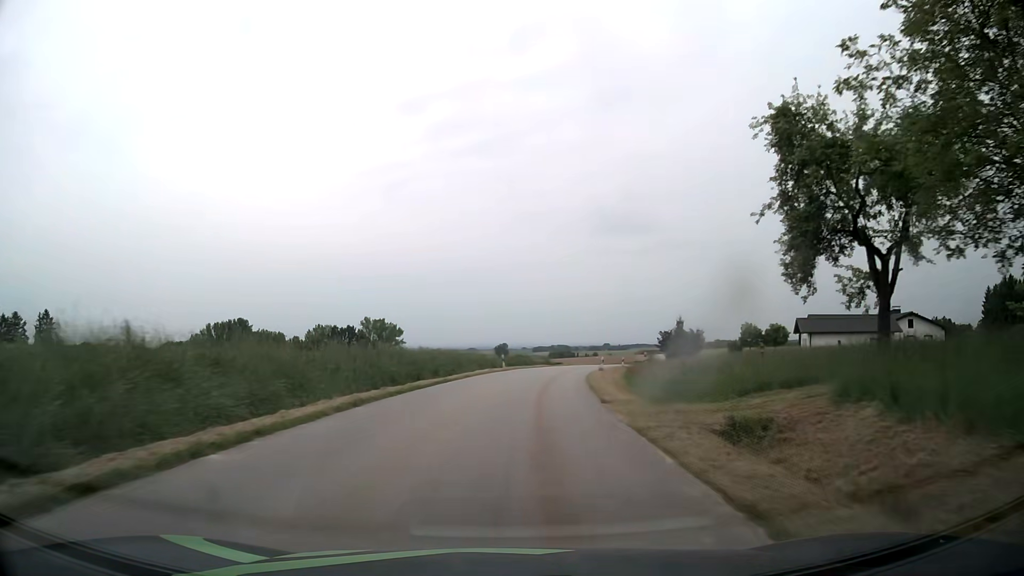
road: tertiary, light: Day
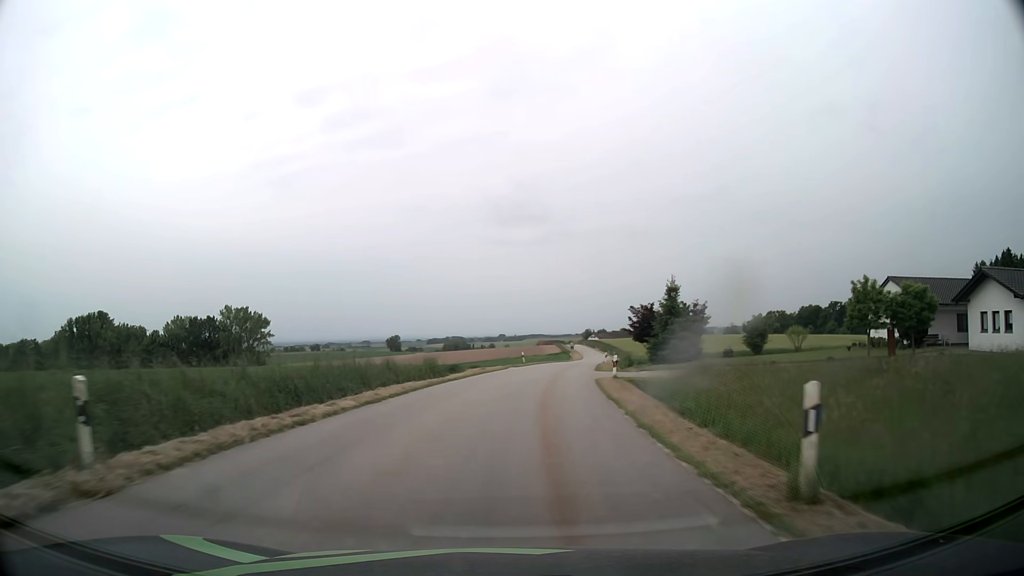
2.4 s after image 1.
(+3.0, +40.7) m; +9°
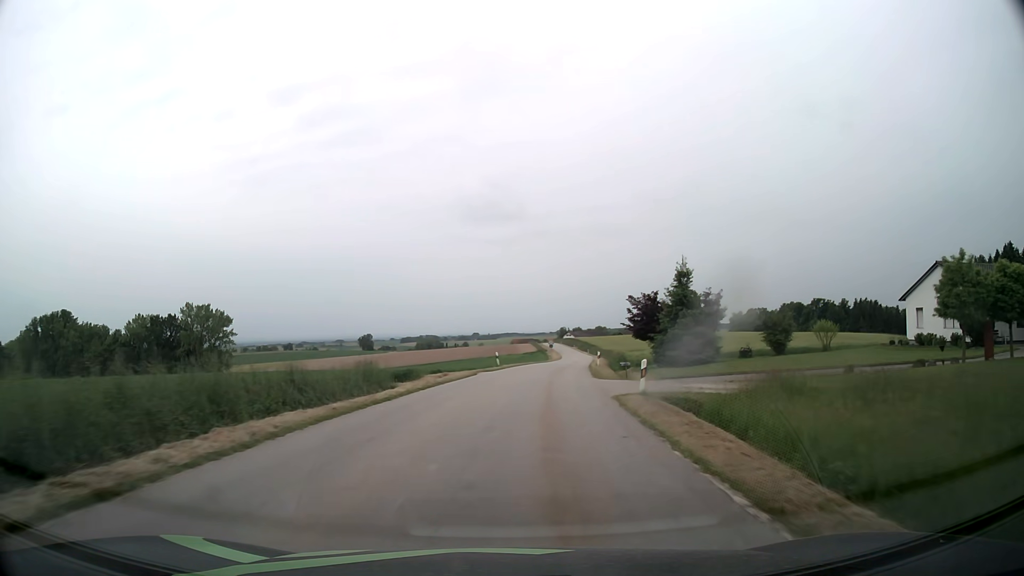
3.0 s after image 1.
(+0.2, +10.2) m; +2°
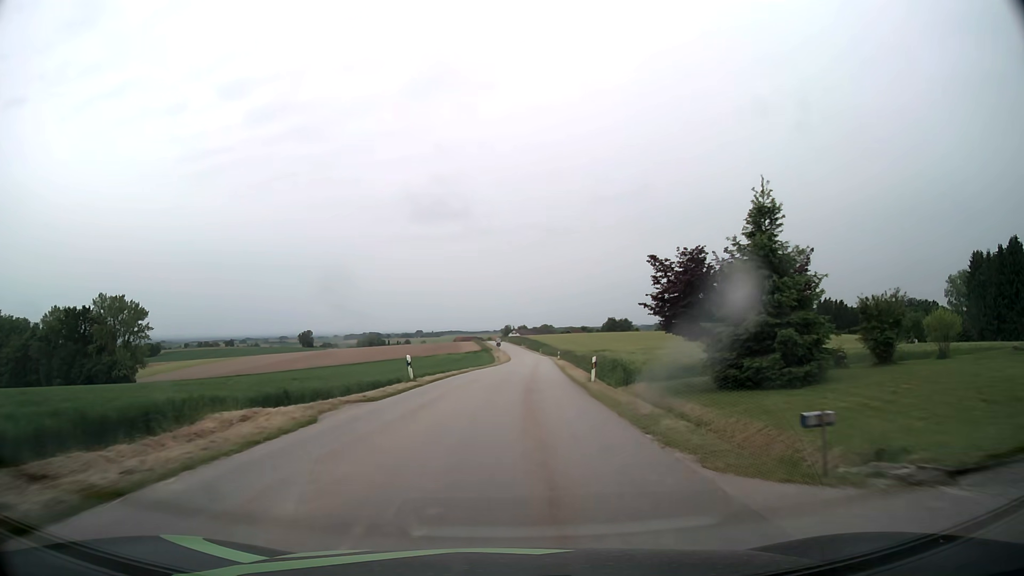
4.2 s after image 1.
(+0.8, +20.6) m; +5°
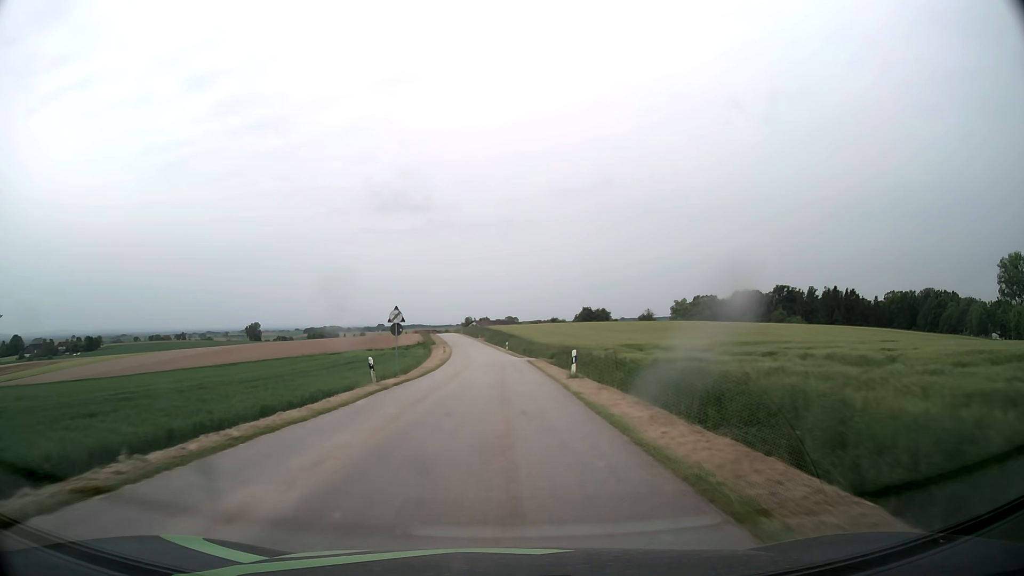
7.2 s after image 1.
(+2.5, +52.8) m; +3°
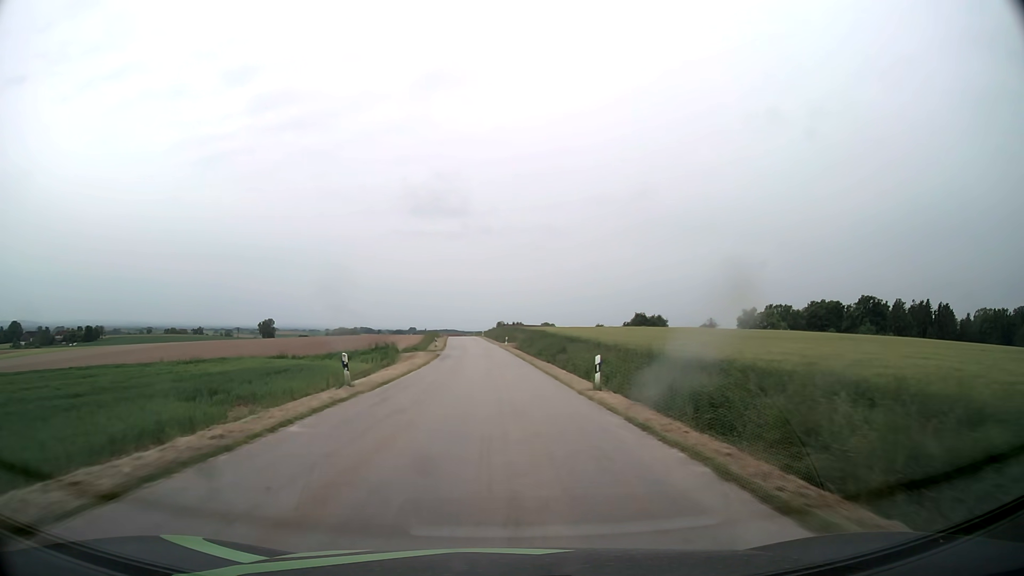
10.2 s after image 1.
(-1.3, +54.9) m; -2°
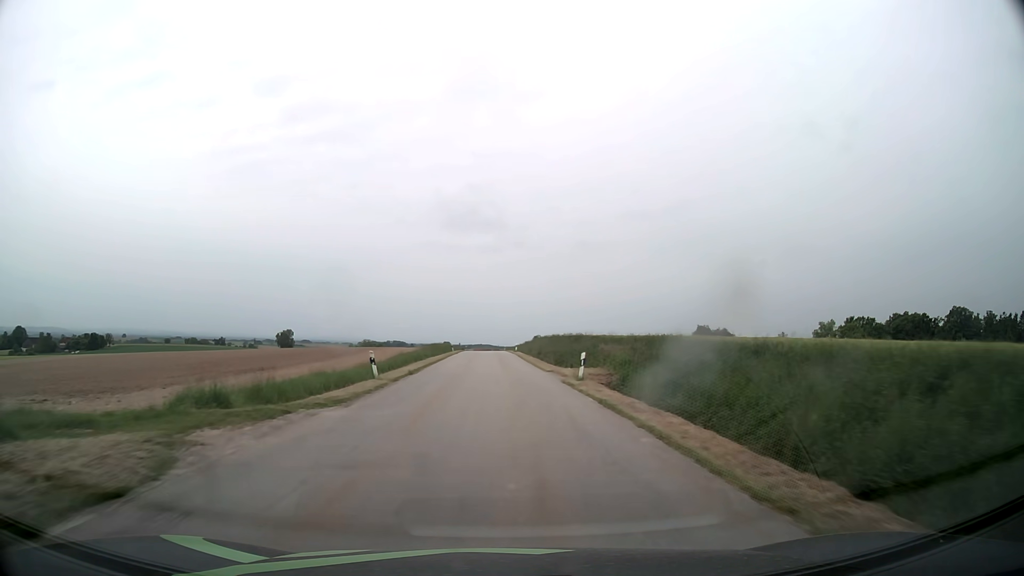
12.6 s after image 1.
(-1.4, +44.6) m; -3°
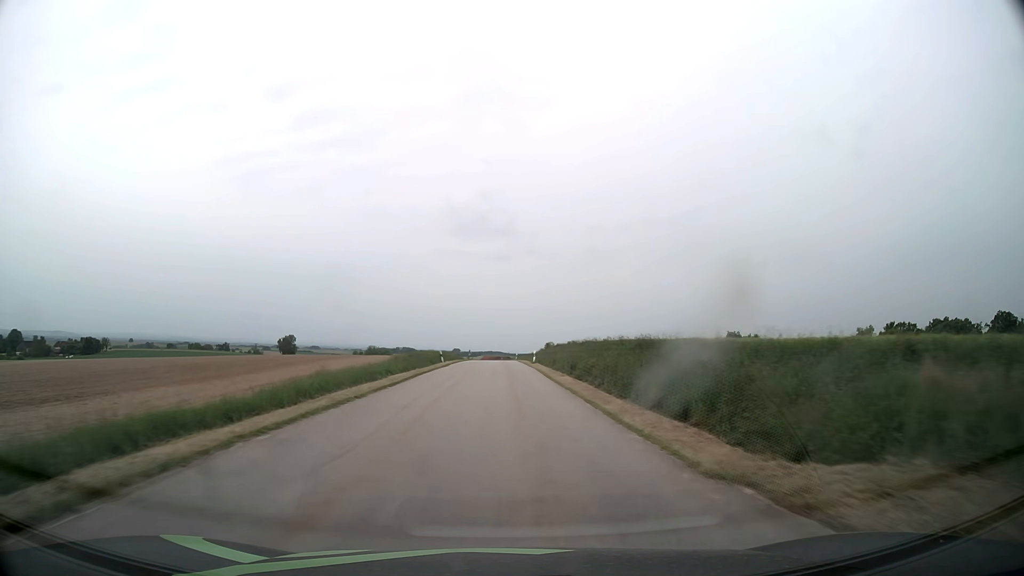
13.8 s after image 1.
(-0.3, +22.3) m; -1°
(0, +10) (0, +20) (0, +30) (0, +40) (0, +50) (0, +60) (0, +70) (-1, +80) (-1, +90) (-1, +100) m
